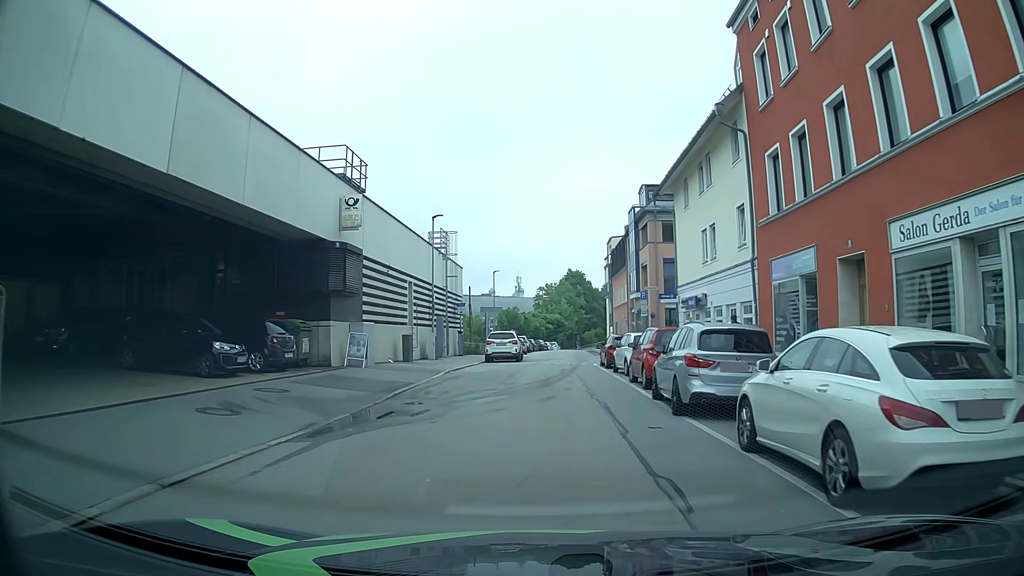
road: residential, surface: asphalt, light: Day
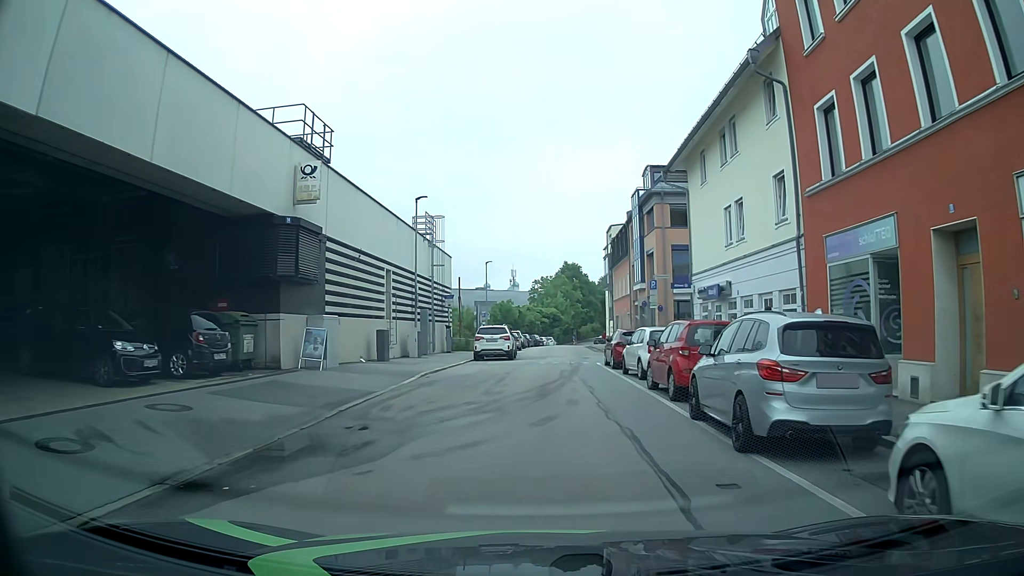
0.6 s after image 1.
(-0.1, +4.0) m; -1°
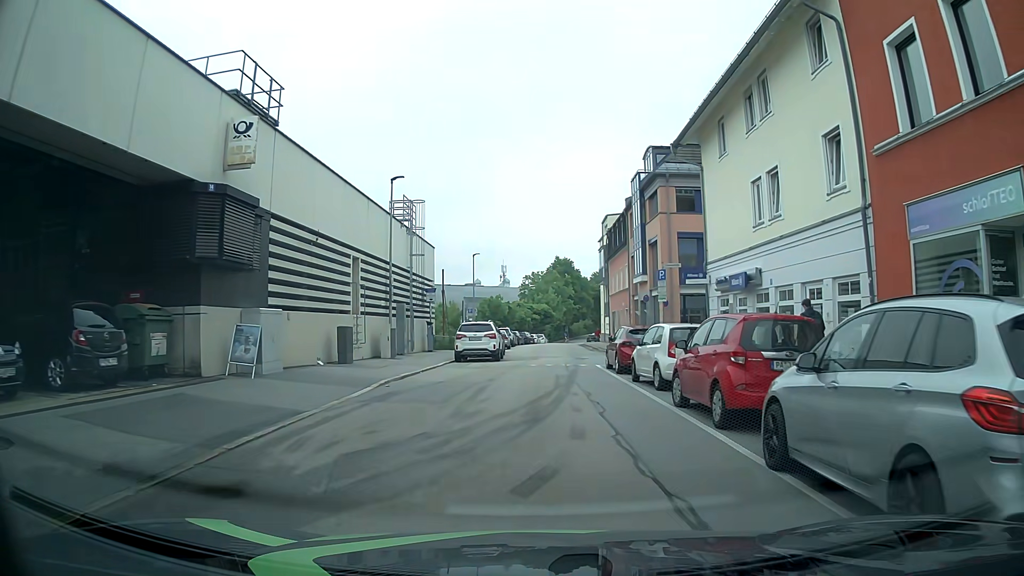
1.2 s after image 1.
(+0.1, +4.0) m; 0°
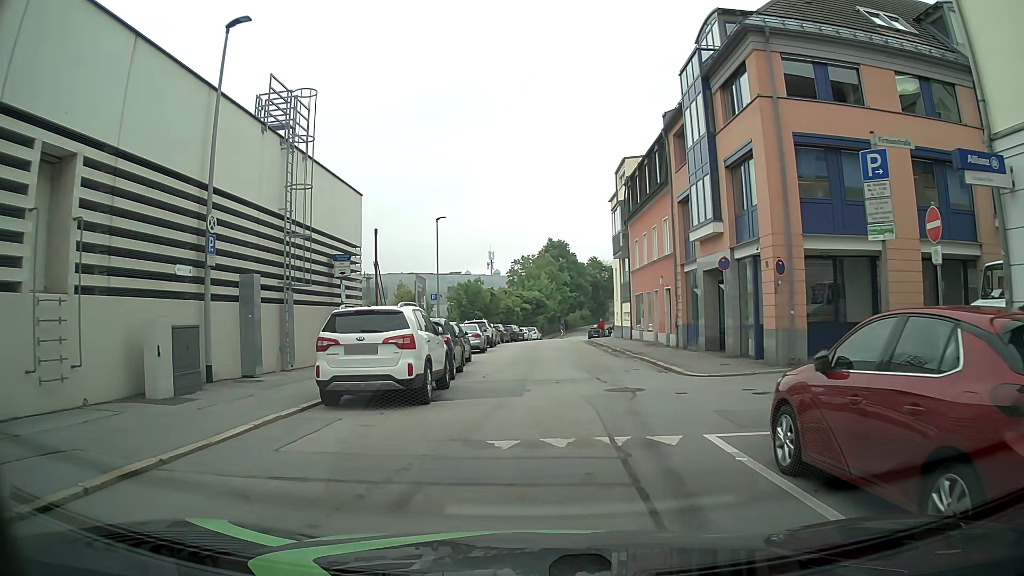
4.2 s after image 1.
(+0.3, +16.7) m; 0°
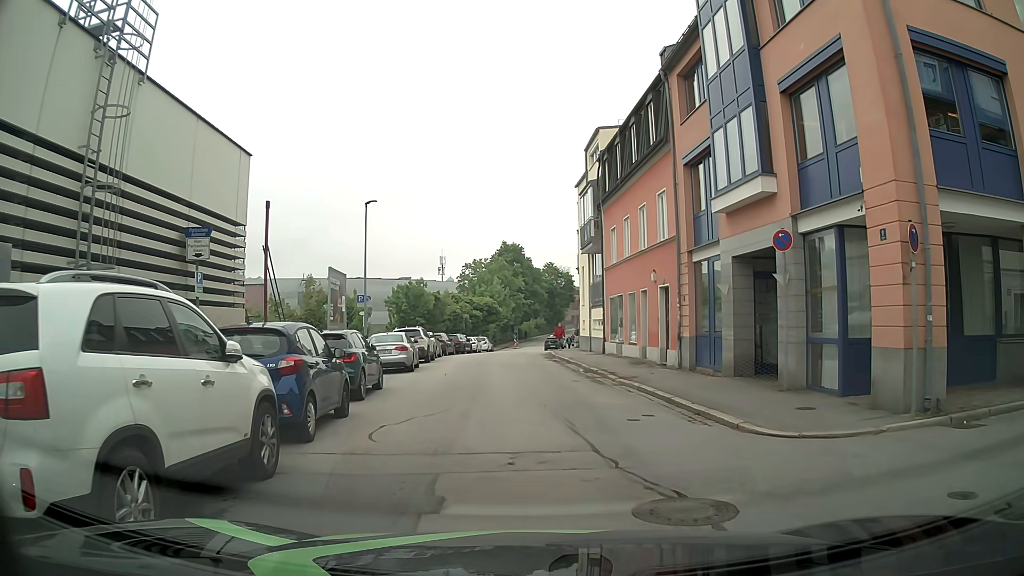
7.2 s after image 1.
(+0.3, +7.8) m; +5°
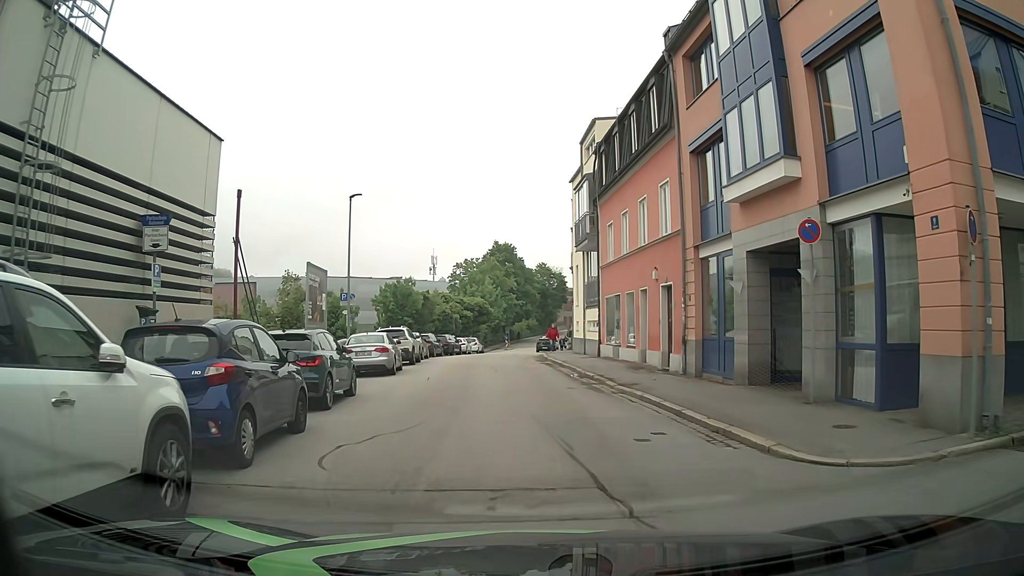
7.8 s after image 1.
(0.0, +1.8) m; +2°
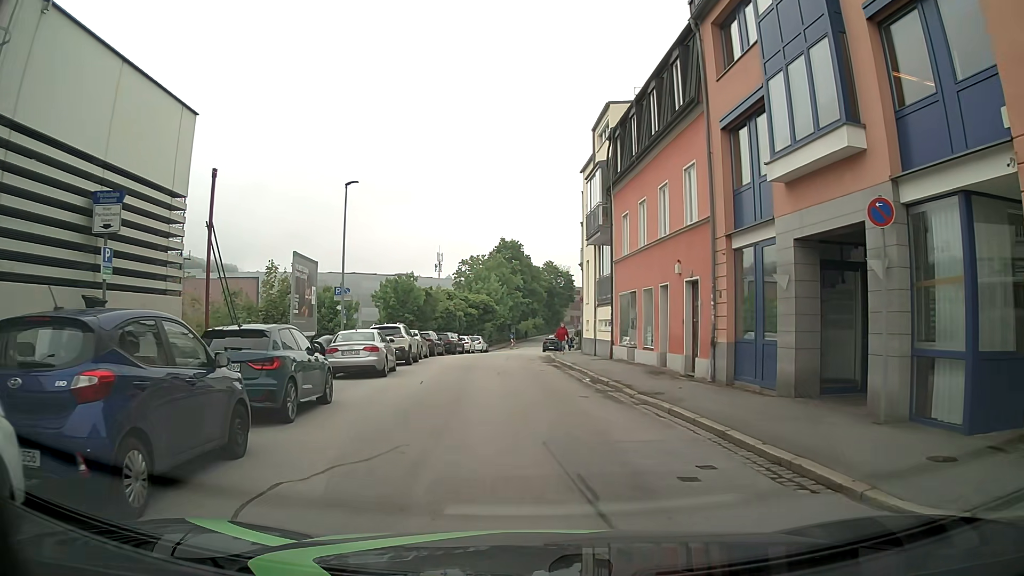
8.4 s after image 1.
(-0.1, +2.4) m; -2°
